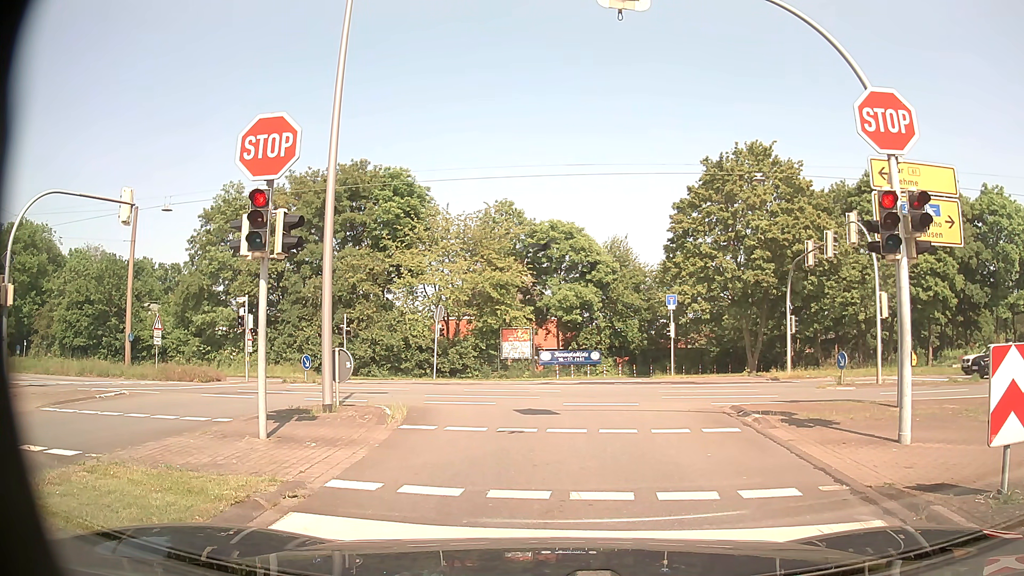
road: residential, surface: asphalt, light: Day
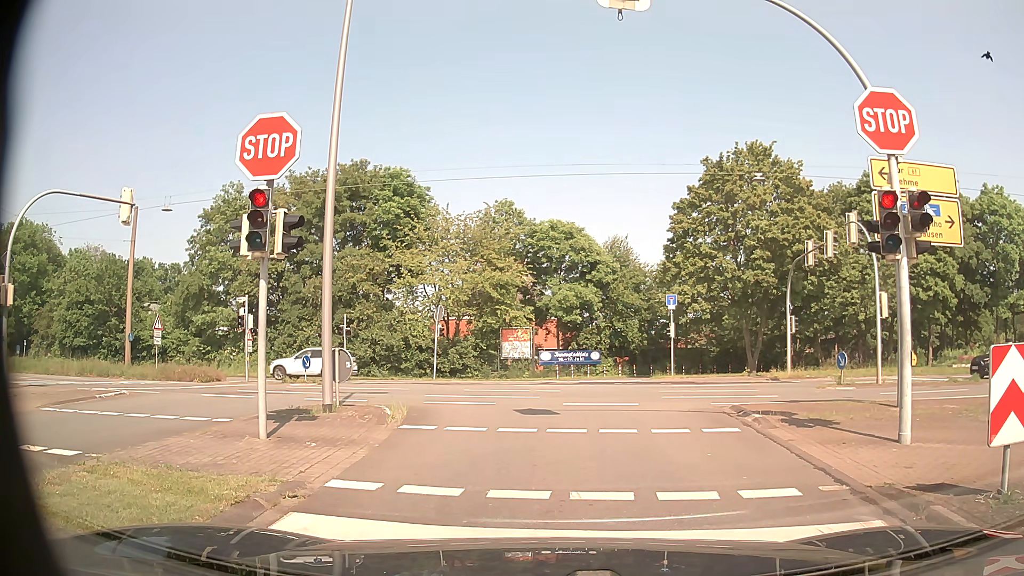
(0.0, 0.0) m; 0°
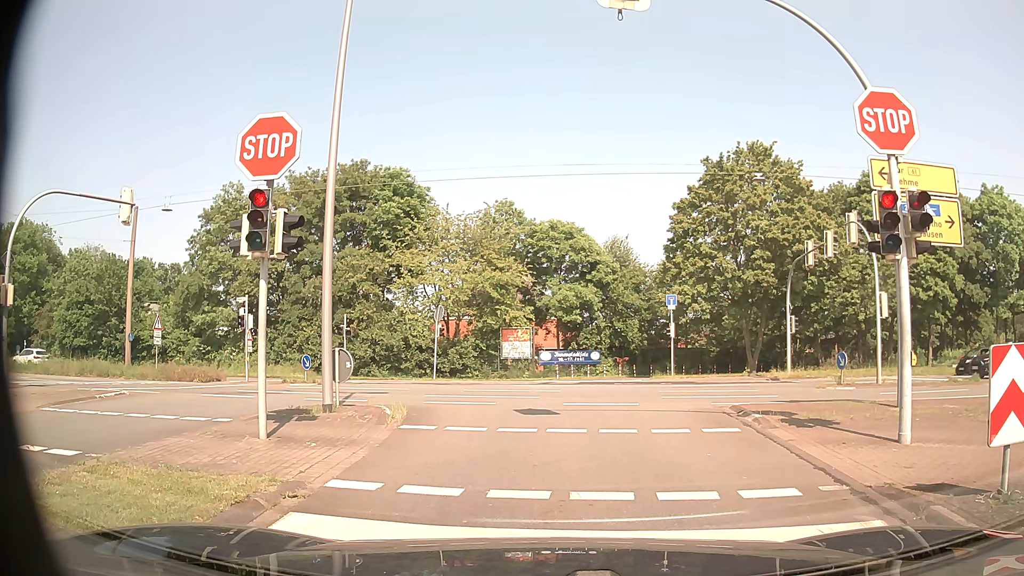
(0.0, 0.0) m; 0°
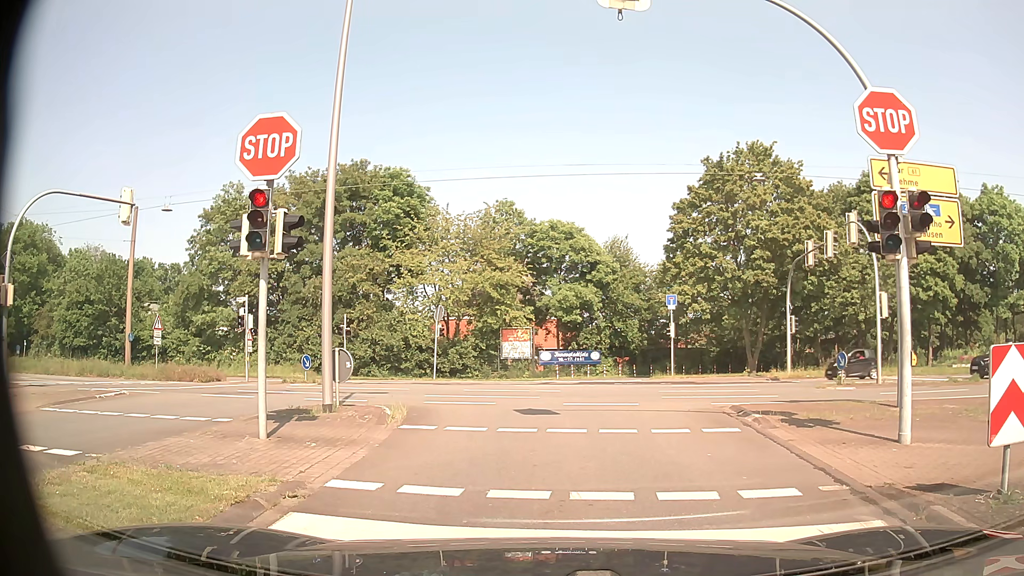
(0.0, 0.0) m; 0°
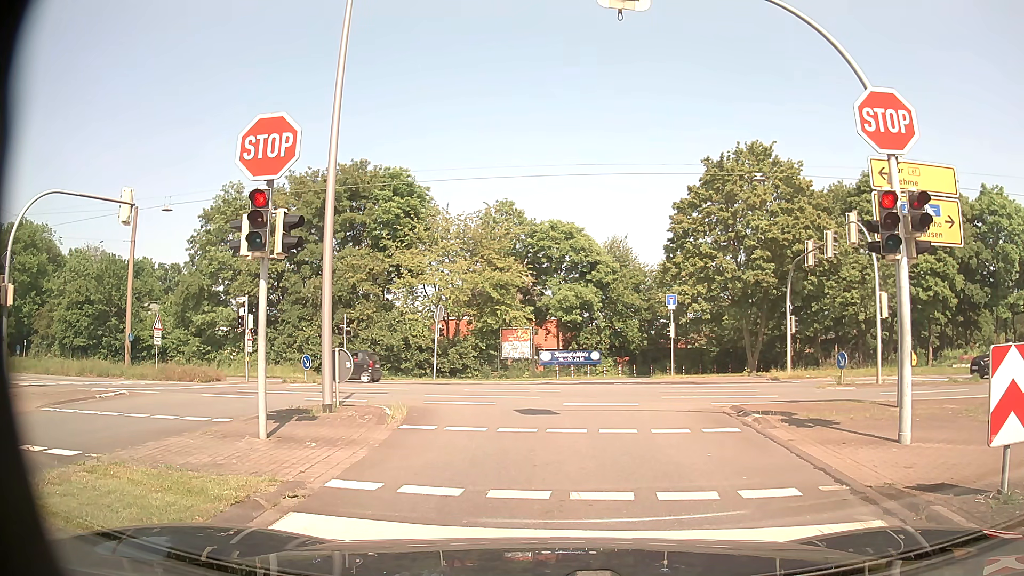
(0.0, 0.0) m; 0°
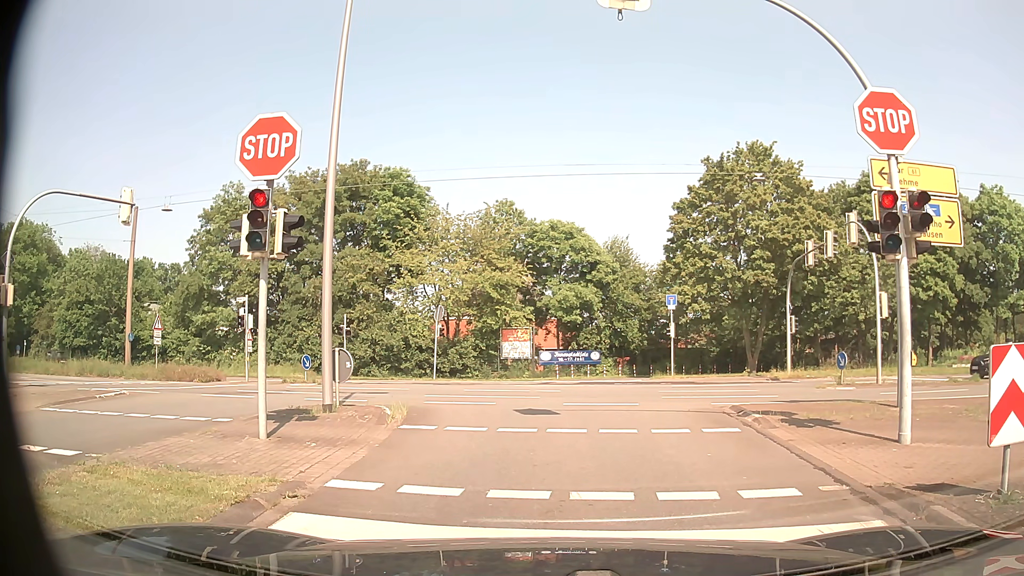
(0.0, 0.0) m; 0°
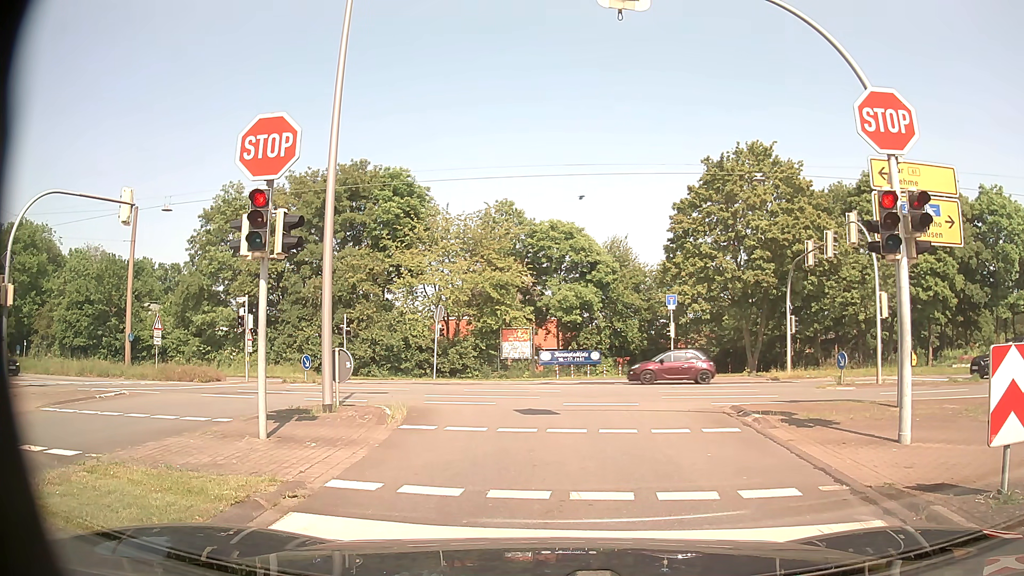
(0.0, 0.0) m; 0°
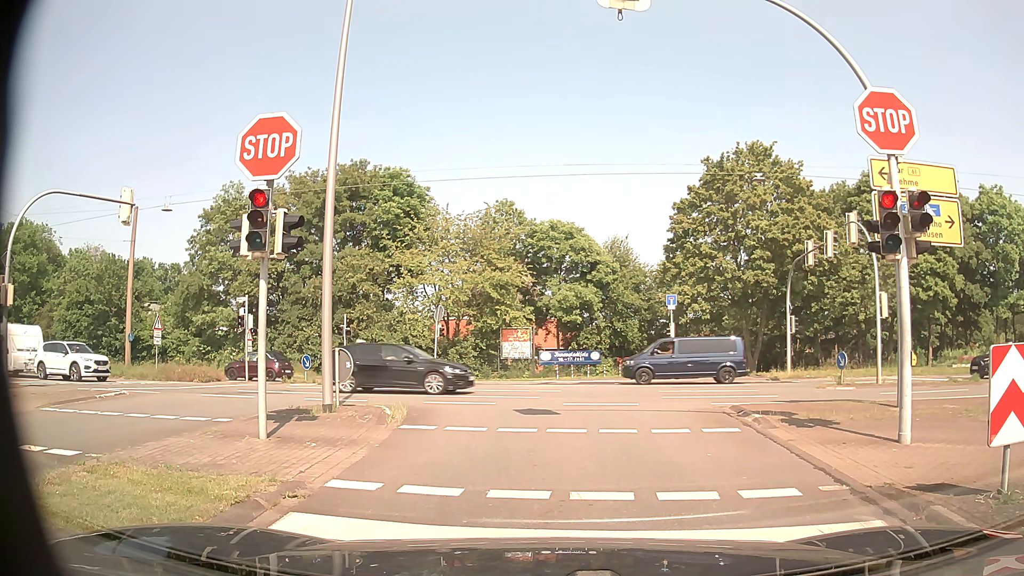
(0.0, 0.0) m; 0°
